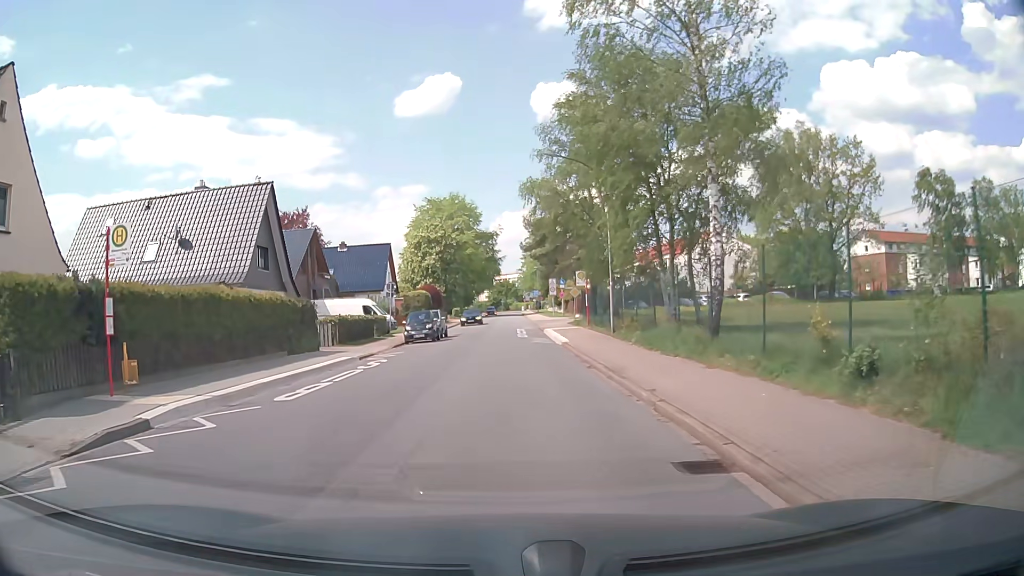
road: unclassified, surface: asphalt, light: Day
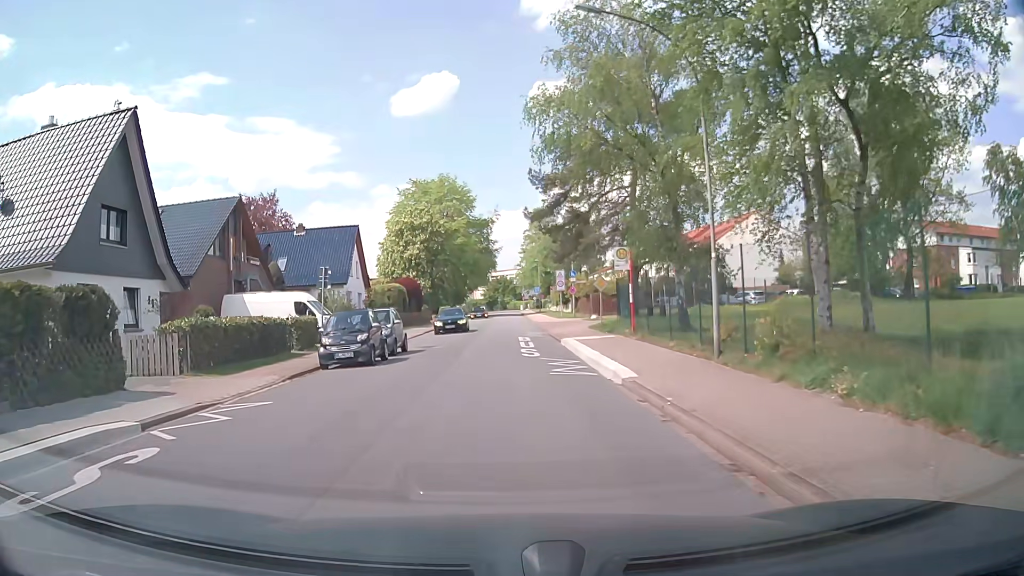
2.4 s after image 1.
(+0.1, +14.4) m; 0°
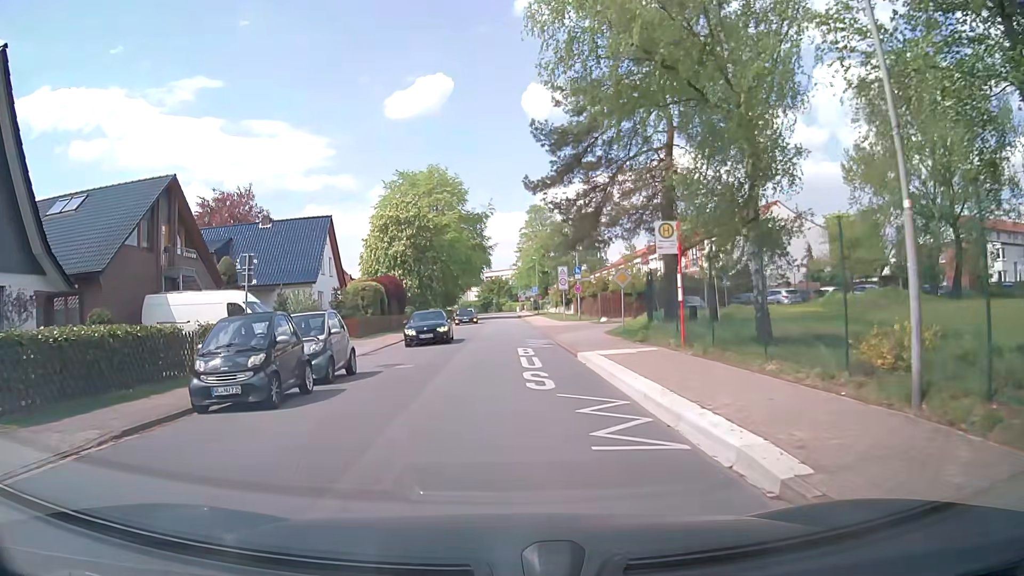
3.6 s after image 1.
(+0.1, +7.5) m; +1°
(0, +10) (0, +20) (0, +30) (0, +40) (0, +50) (0, +60) (0, +70) (-1, +80) (-1, +90) (-1, +100) m
